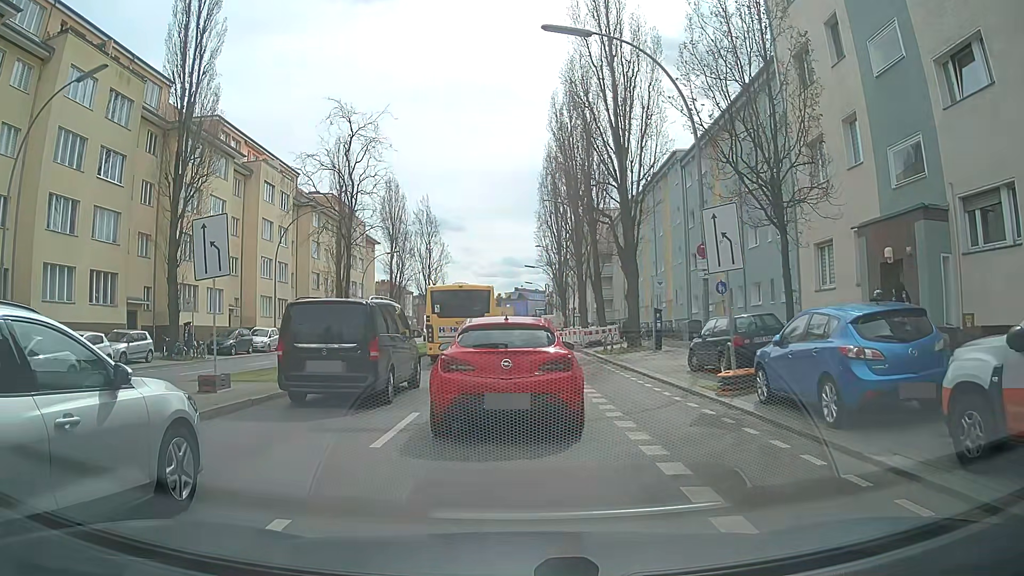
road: secondary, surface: asphalt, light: Day
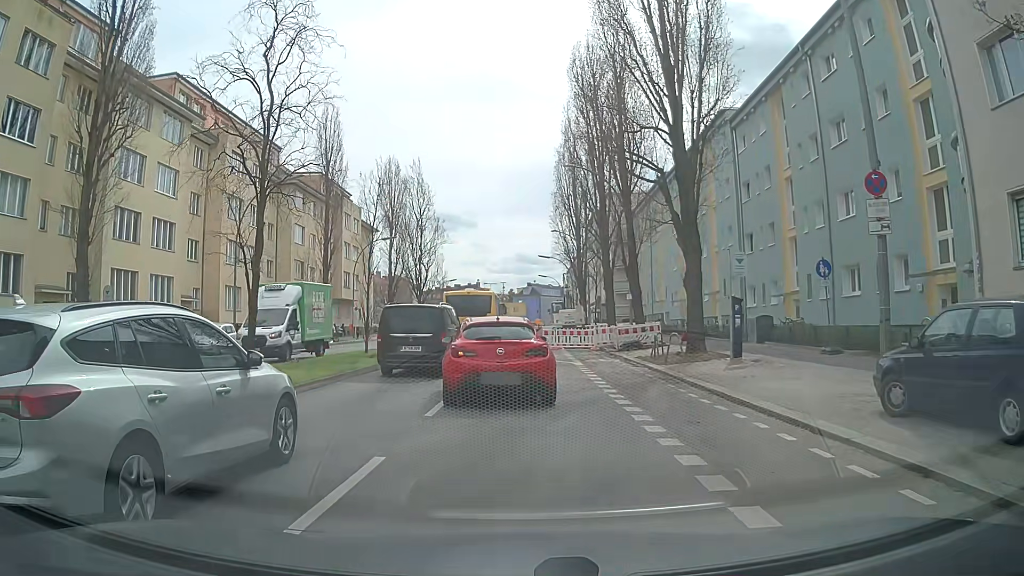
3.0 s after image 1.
(-0.2, +9.9) m; -3°
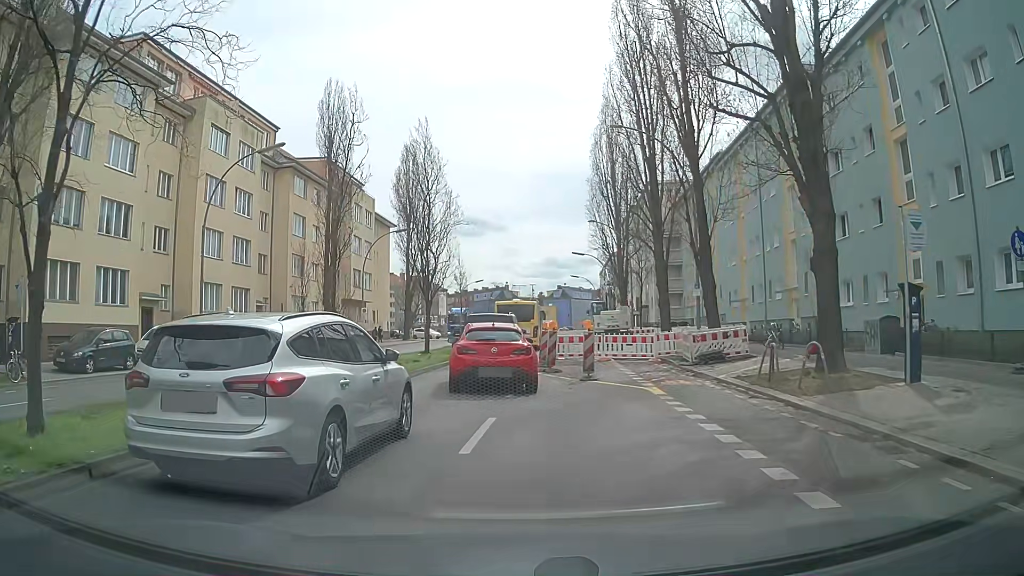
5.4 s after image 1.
(0.0, +8.7) m; -2°
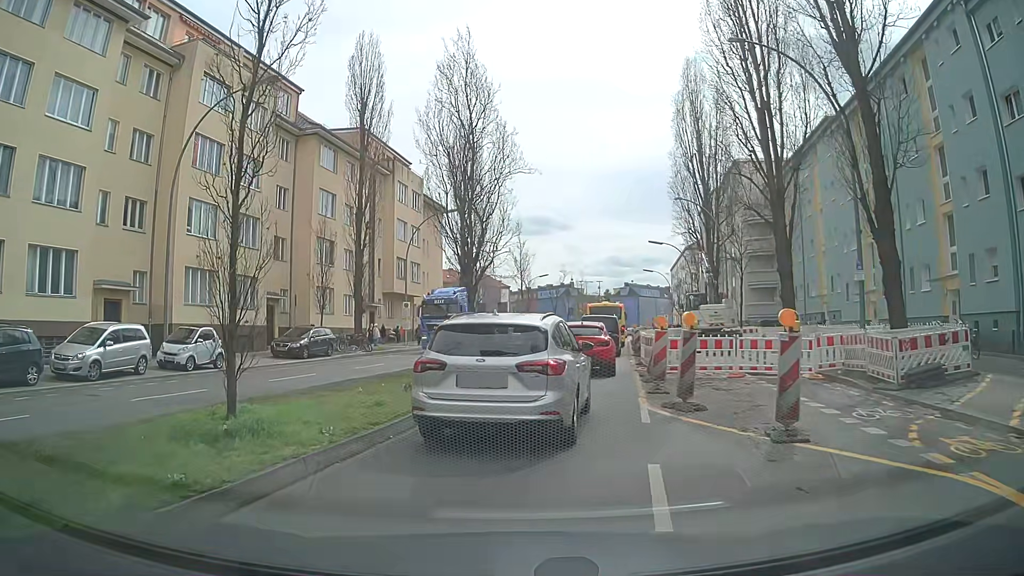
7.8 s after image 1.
(-0.4, +9.8) m; -6°
